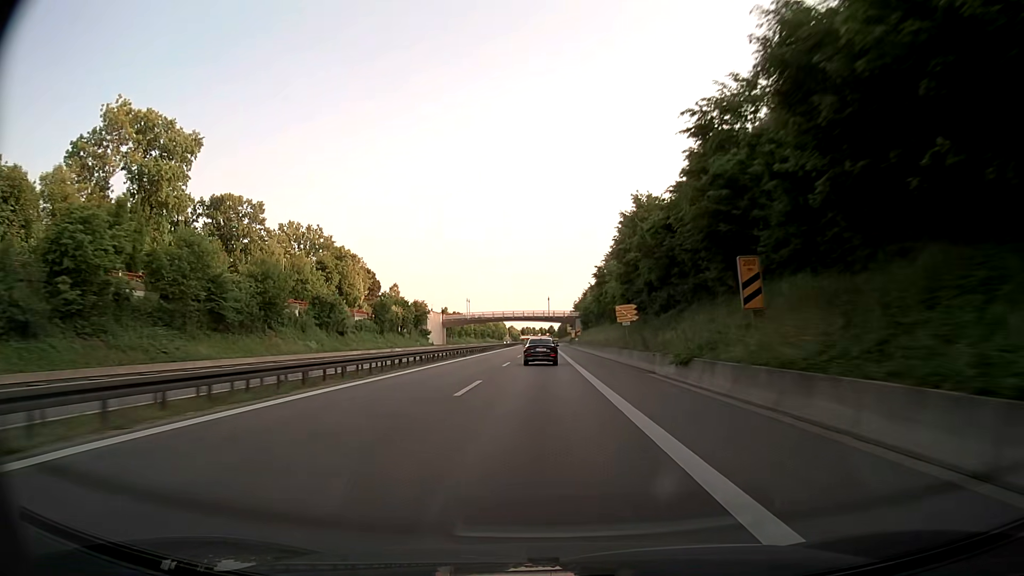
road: trunk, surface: asphalt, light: Day
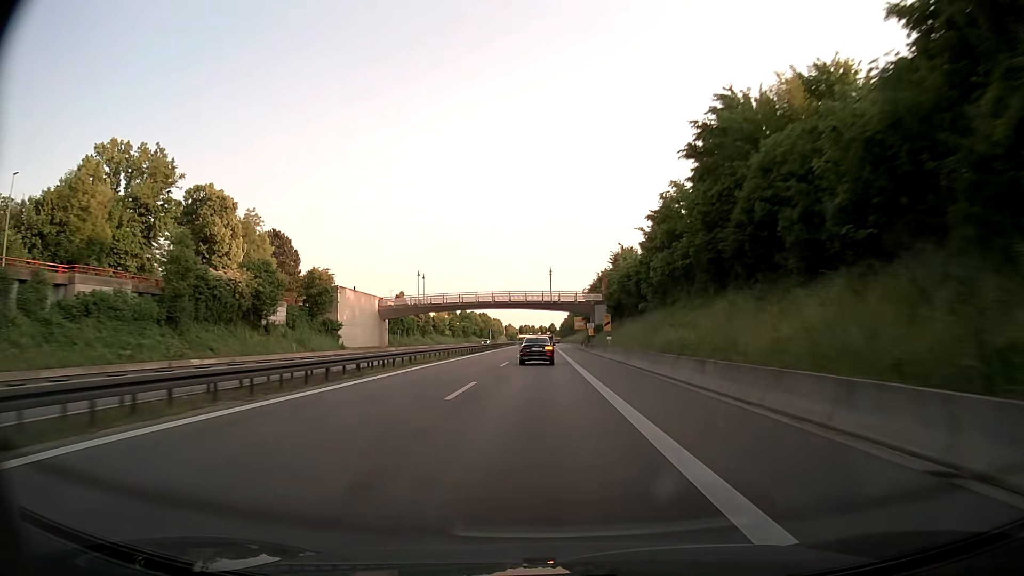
(+0.1, +55.4) m; 0°
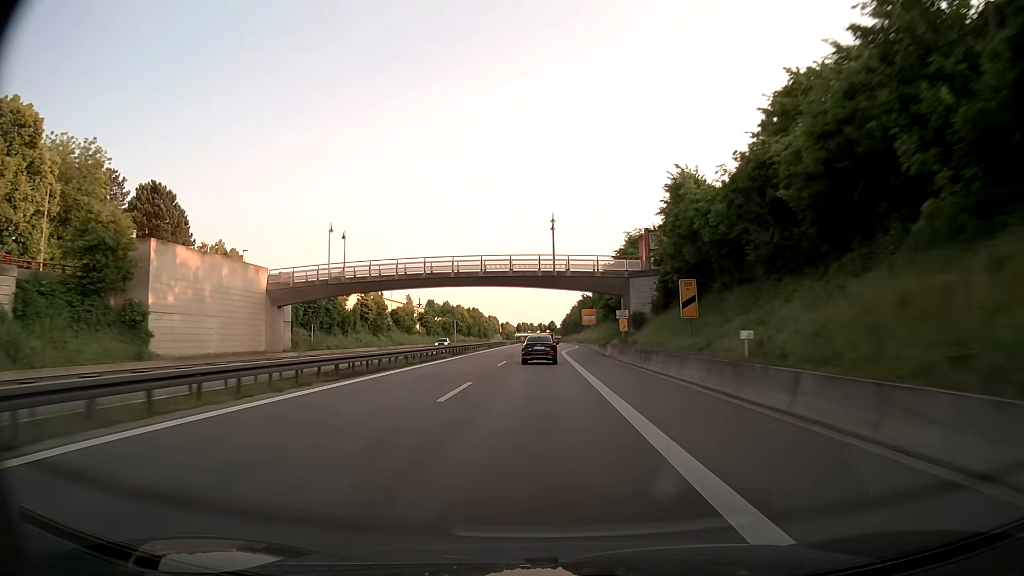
(-0.2, +36.8) m; 0°
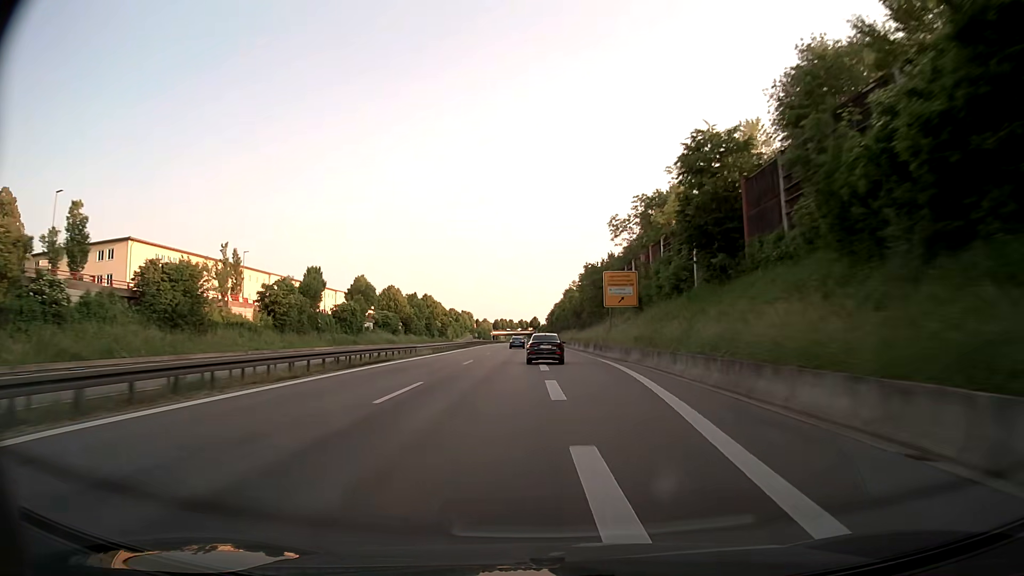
(+0.9, +72.9) m; +2°
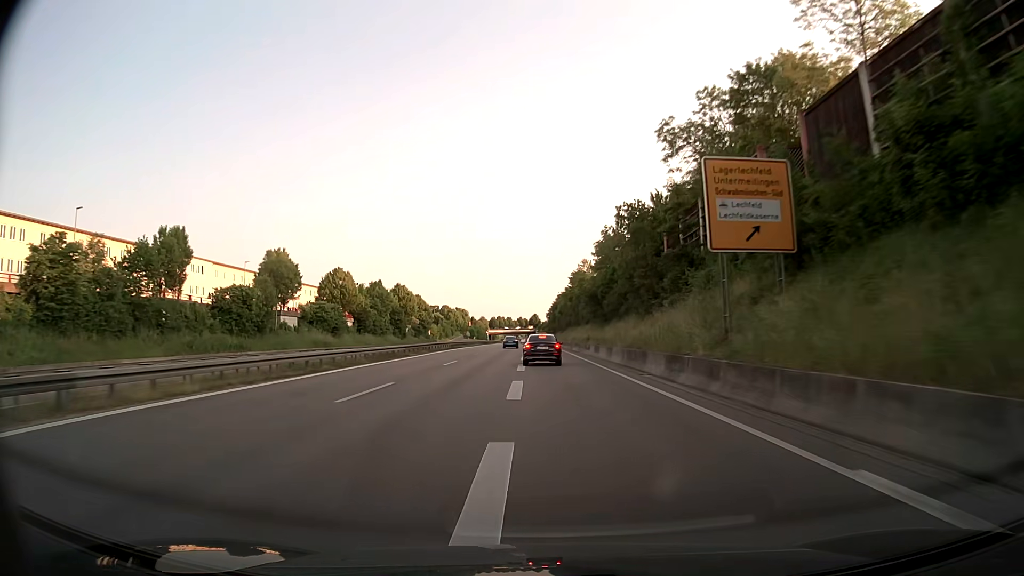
(0.0, +35.4) m; 0°
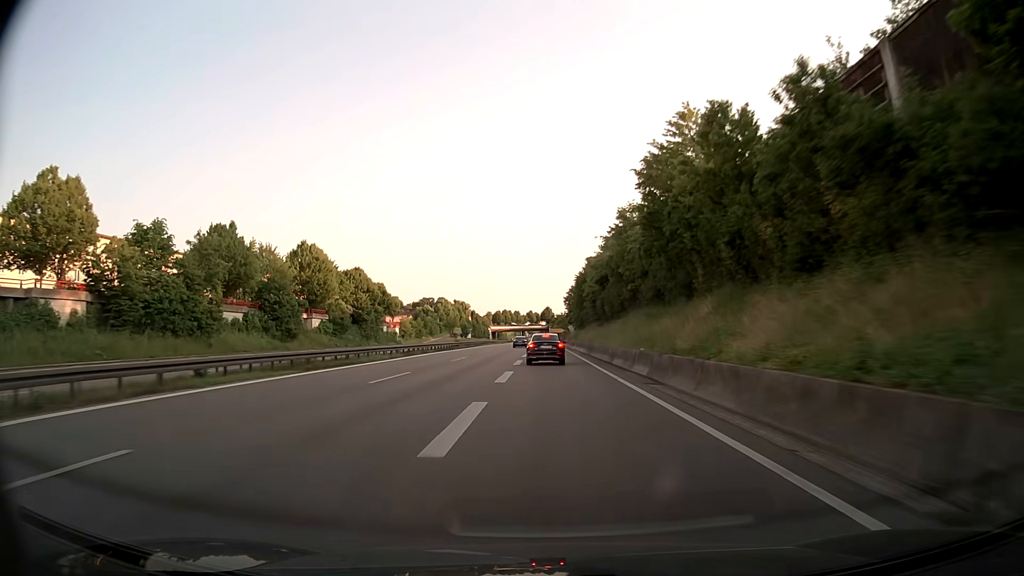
(-0.4, +66.6) m; -1°
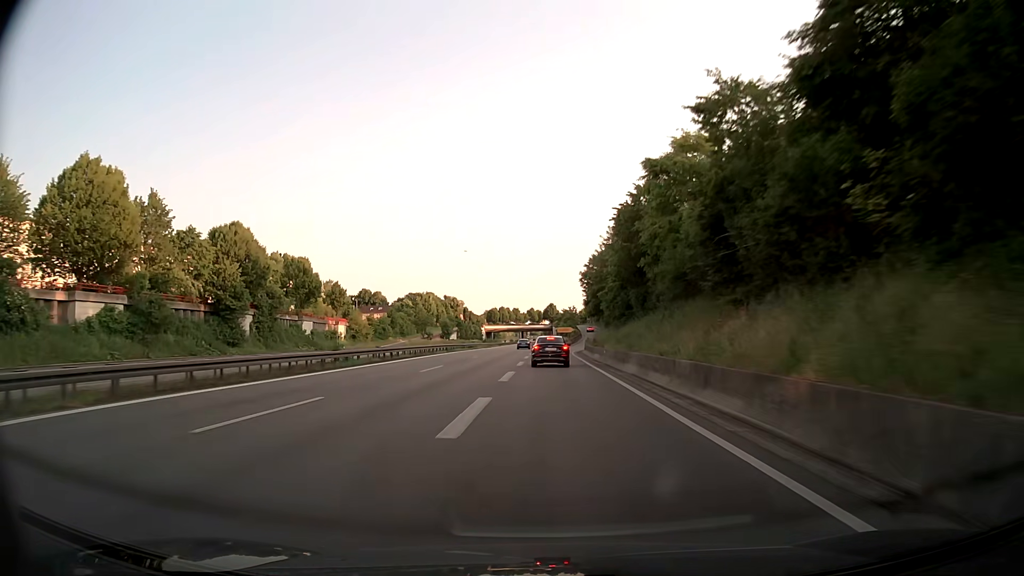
(-0.2, +46.1) m; 0°
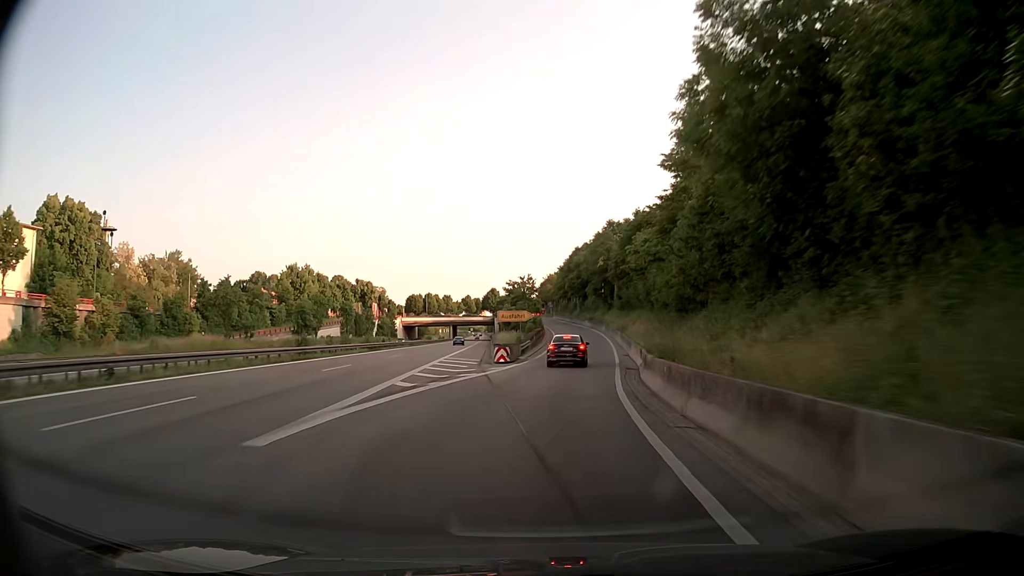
(+1.3, +72.6) m; +4°
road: trunk_link
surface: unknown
(0, +10) (0, +20) (+1, +30) (+2, +40) (+2, +50) (+3, +60) (+3, +70) (+3, +80) (+3, +90) (+3, +100) m
